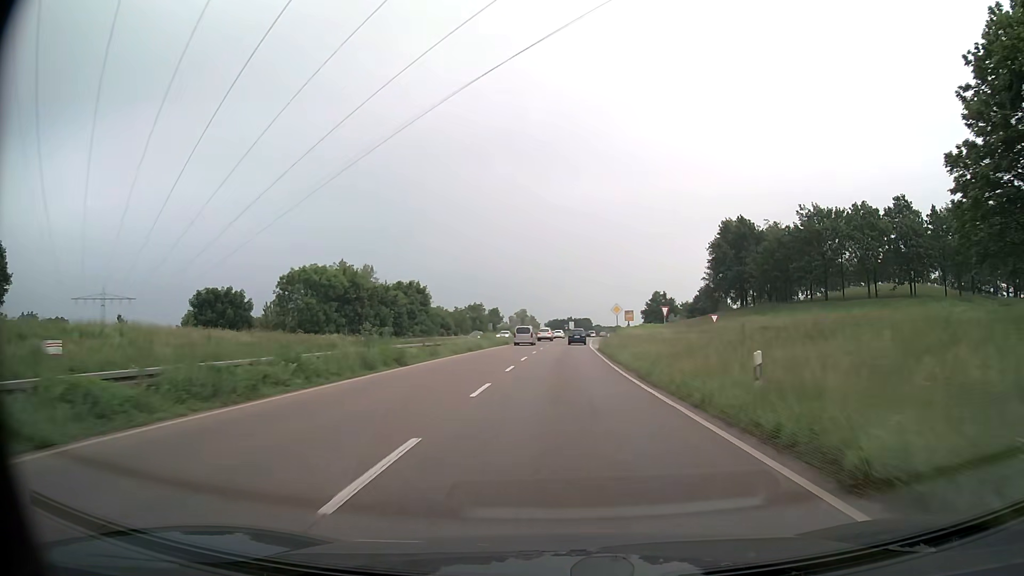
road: trunk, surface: asphalt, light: Day
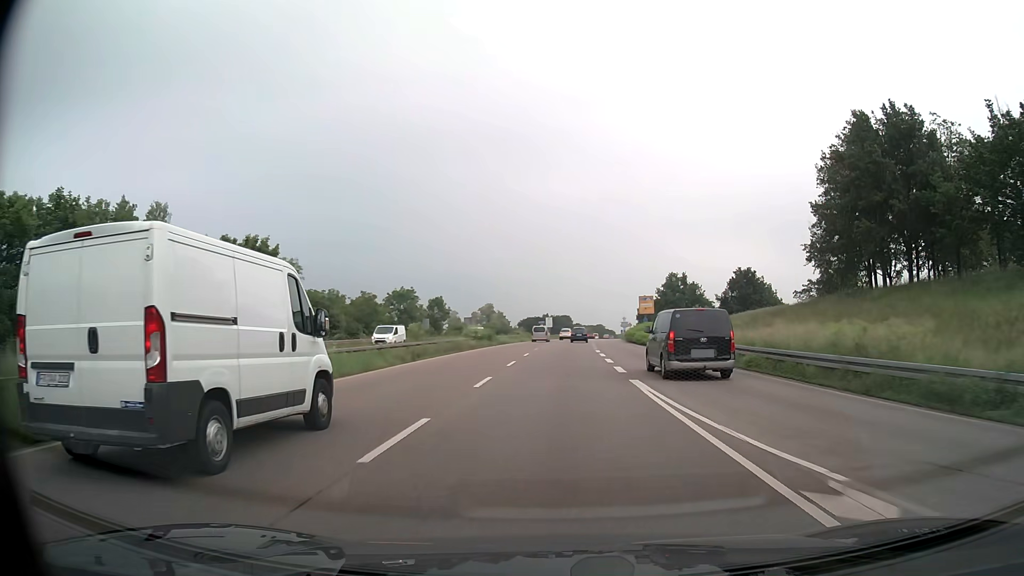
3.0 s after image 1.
(+1.0, +51.7) m; +2°
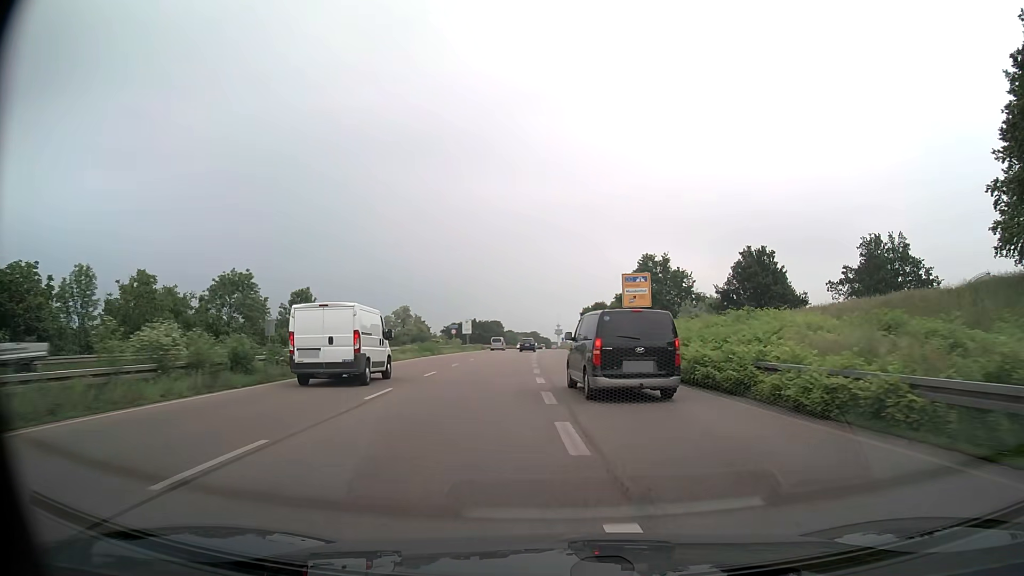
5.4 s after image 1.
(+1.5, +37.3) m; +6°
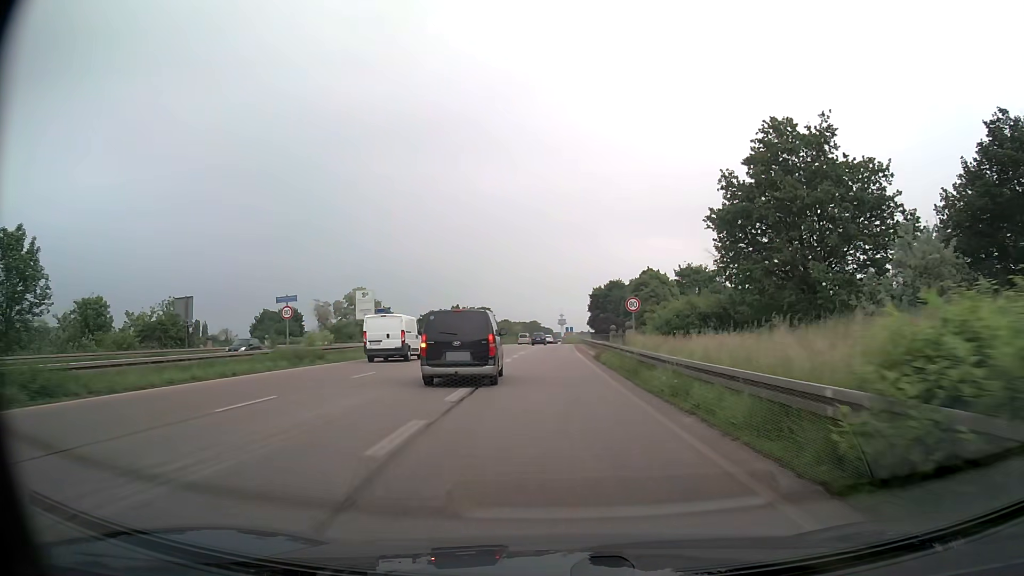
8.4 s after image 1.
(+0.3, +48.2) m; 0°
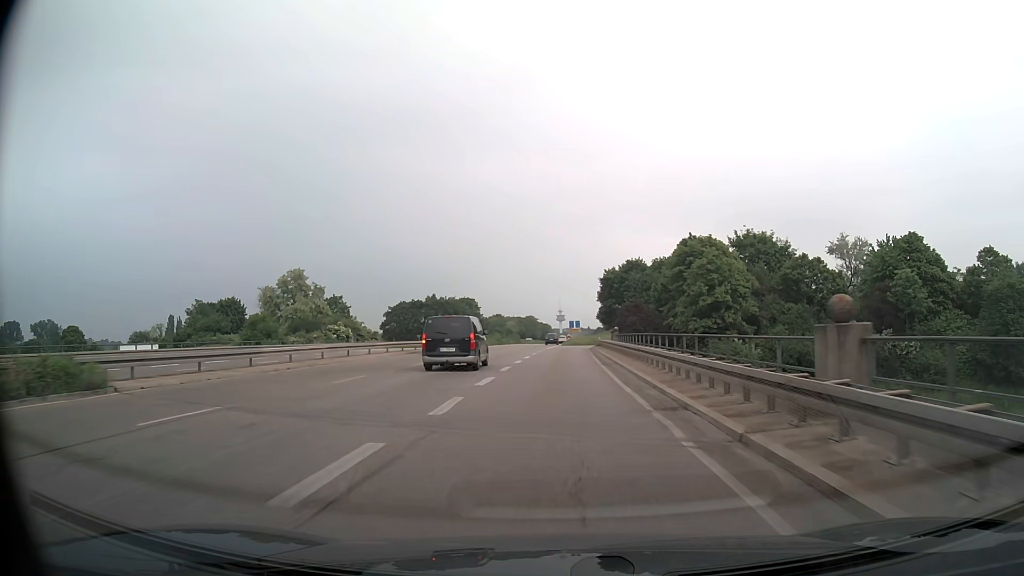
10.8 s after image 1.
(-0.1, +38.1) m; 0°
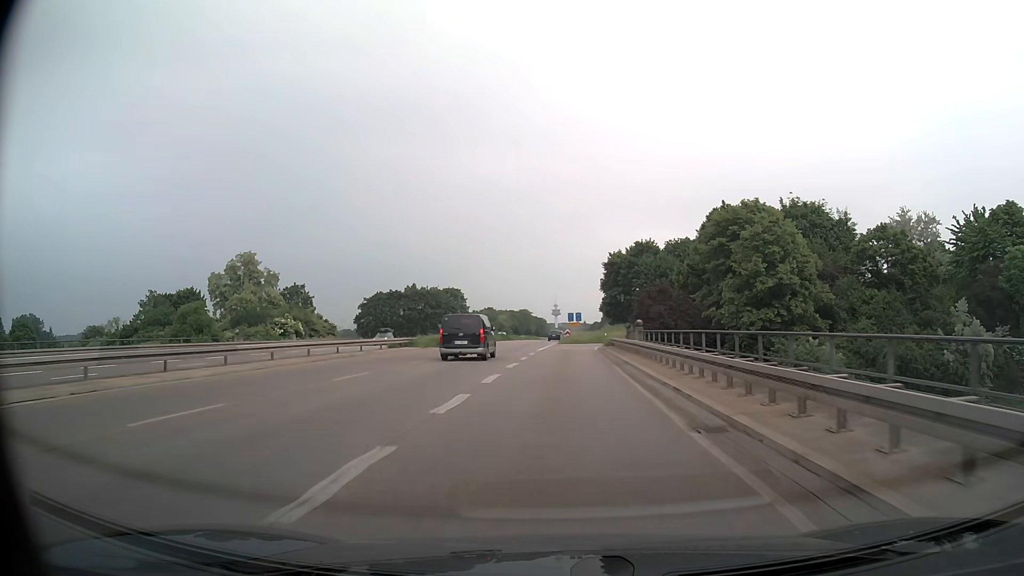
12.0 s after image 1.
(+0.1, +18.3) m; 0°
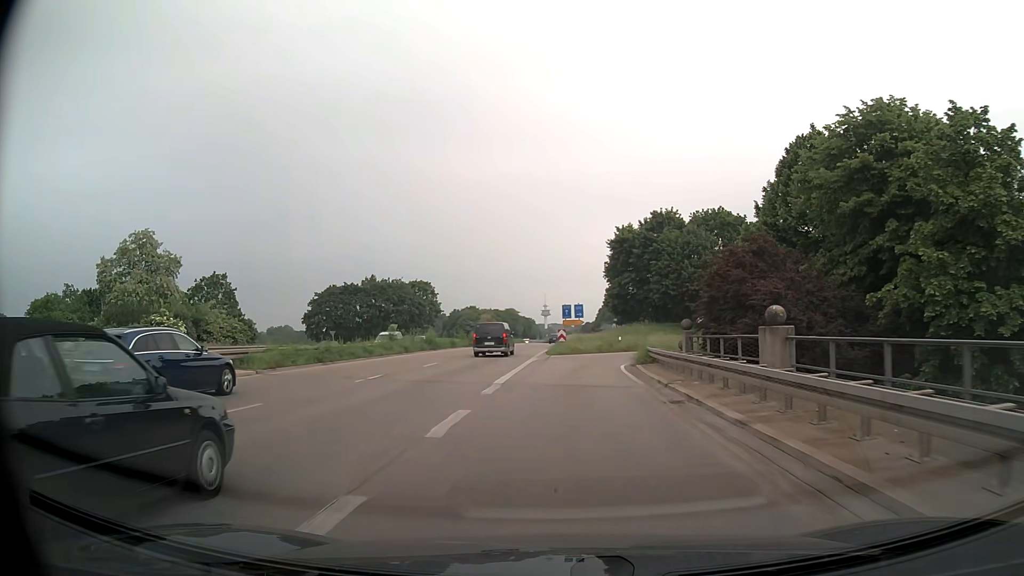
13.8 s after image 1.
(+0.3, +25.6) m; +1°
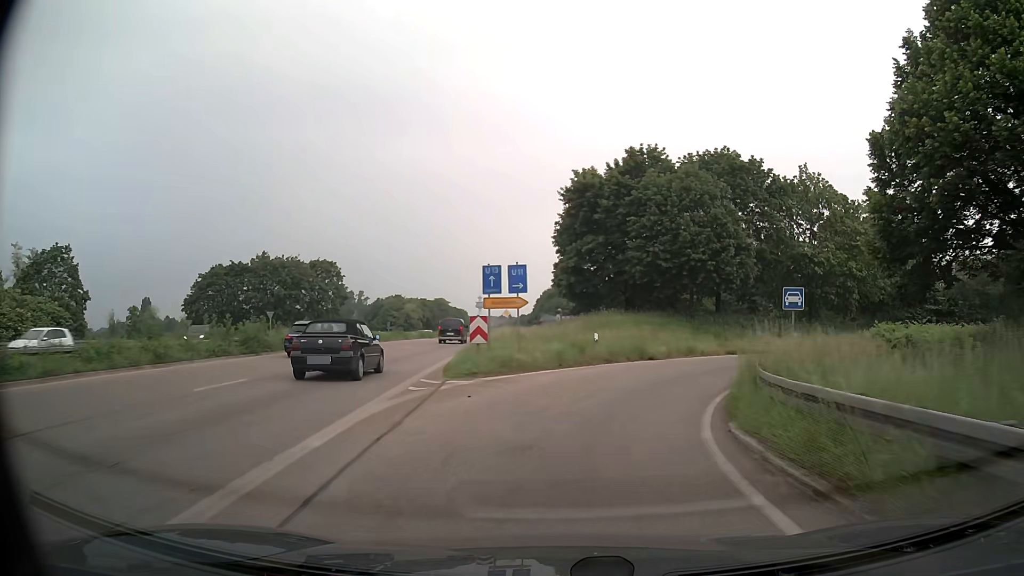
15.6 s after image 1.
(+0.6, +23.1) m; +6°
(+1, +10) (+4, +20) (+9, +28) (+16, +35) (+25, +39) (+35, +40) (+45, +38) (+55, +36) (+64, +32) (+73, +29) m
